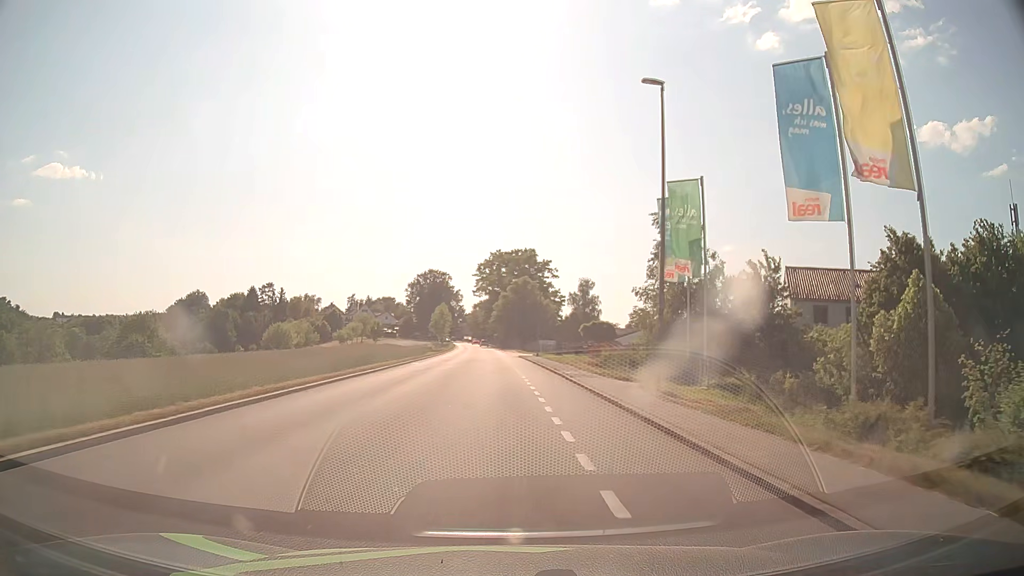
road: tertiary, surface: asphalt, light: Day
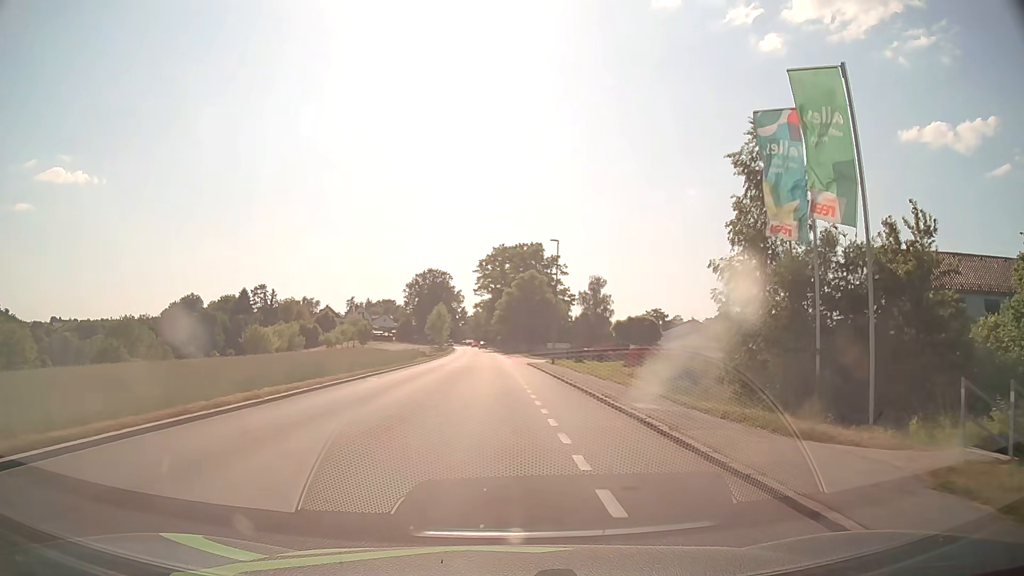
(0.0, +13.9) m; -1°
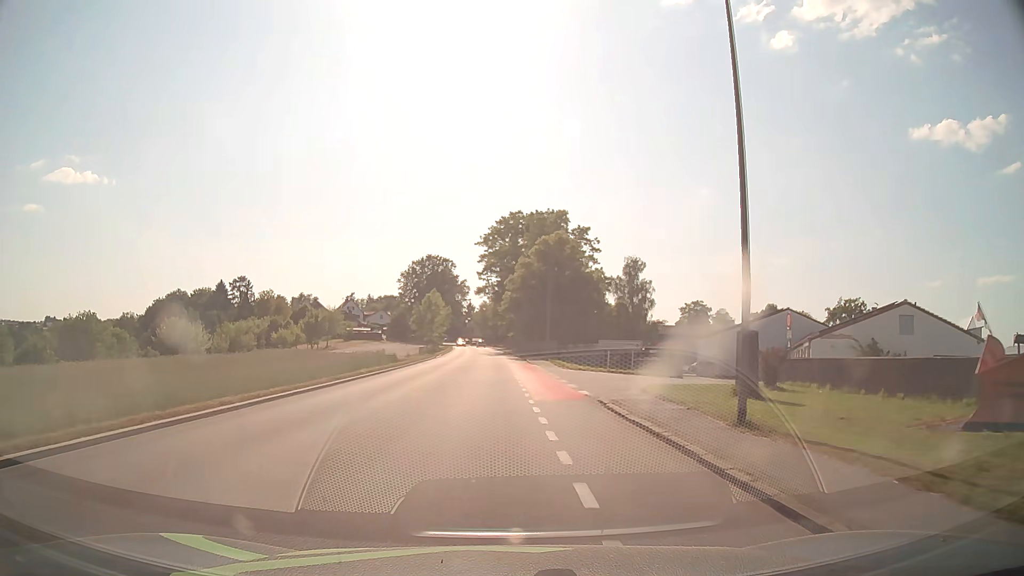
(-0.2, +33.7) m; -1°
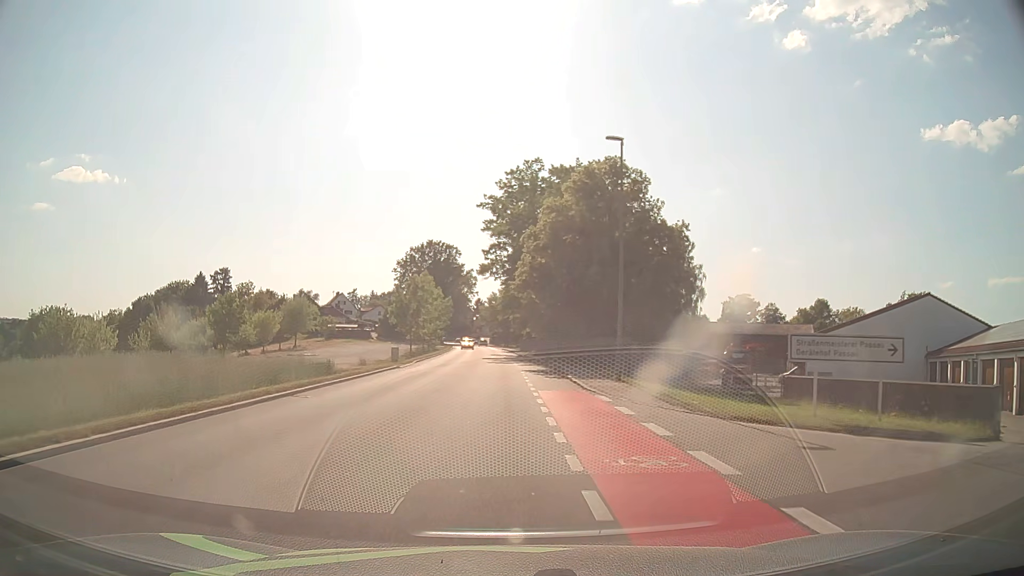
(-0.3, +26.5) m; -1°
